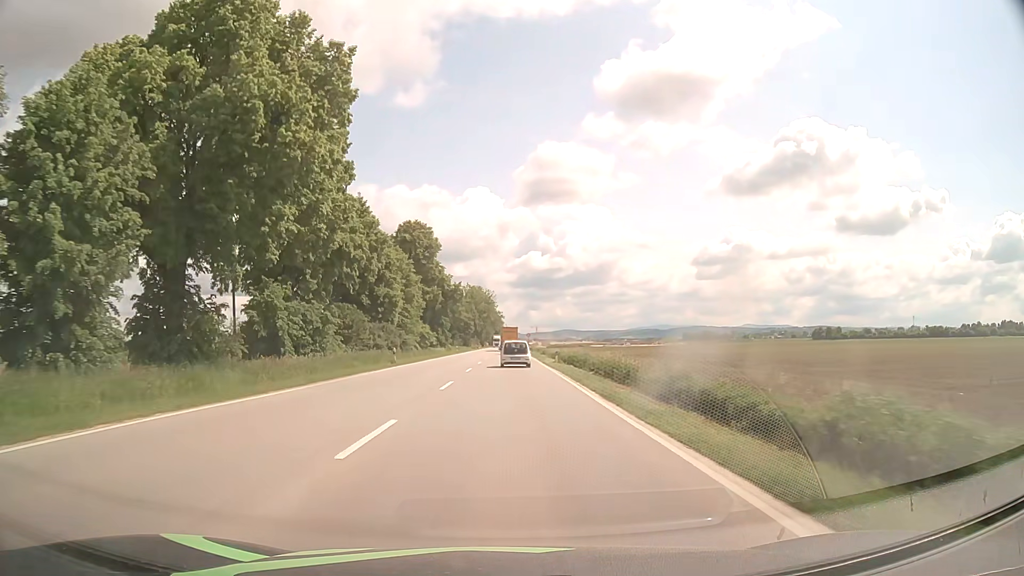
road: primary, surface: asphalt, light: Day
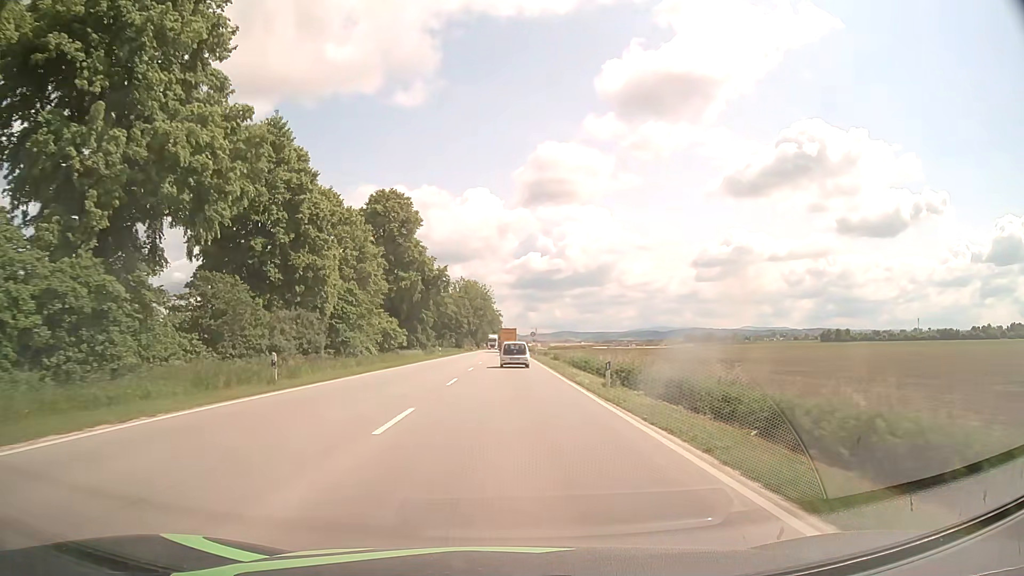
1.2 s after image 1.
(0.0, +21.8) m; 0°
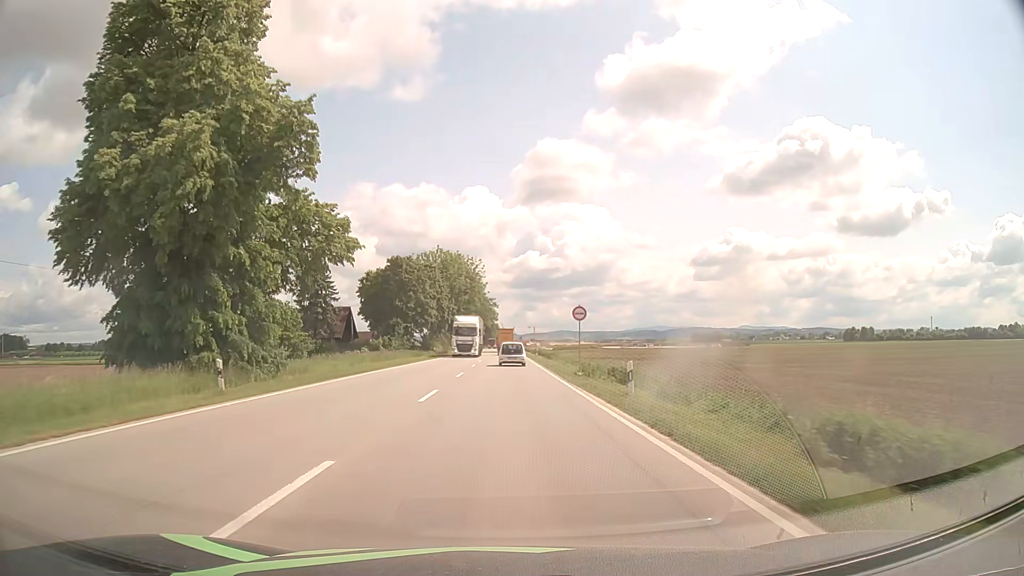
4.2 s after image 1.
(+0.1, +54.0) m; 0°
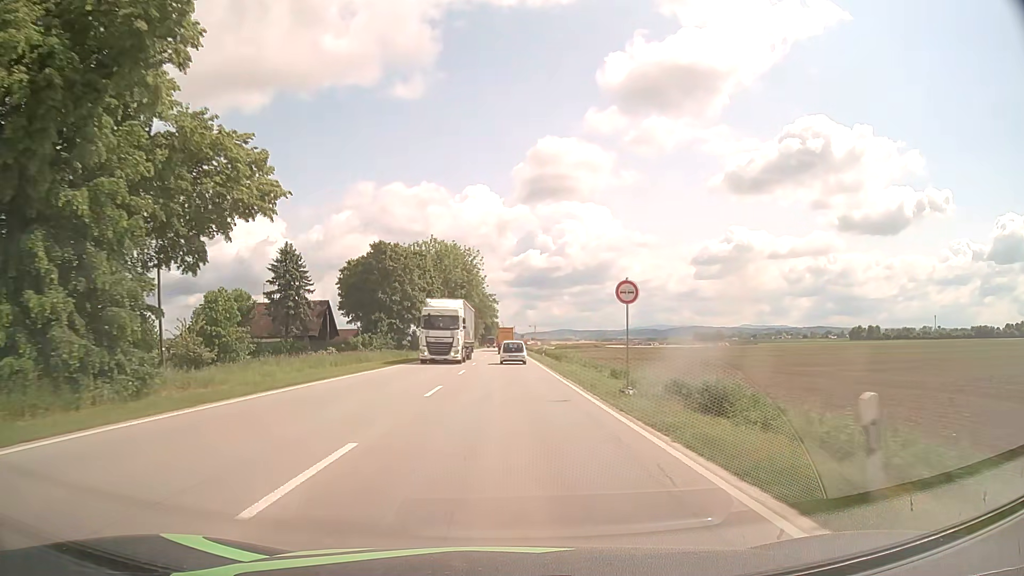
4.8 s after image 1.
(0.0, +10.8) m; 0°
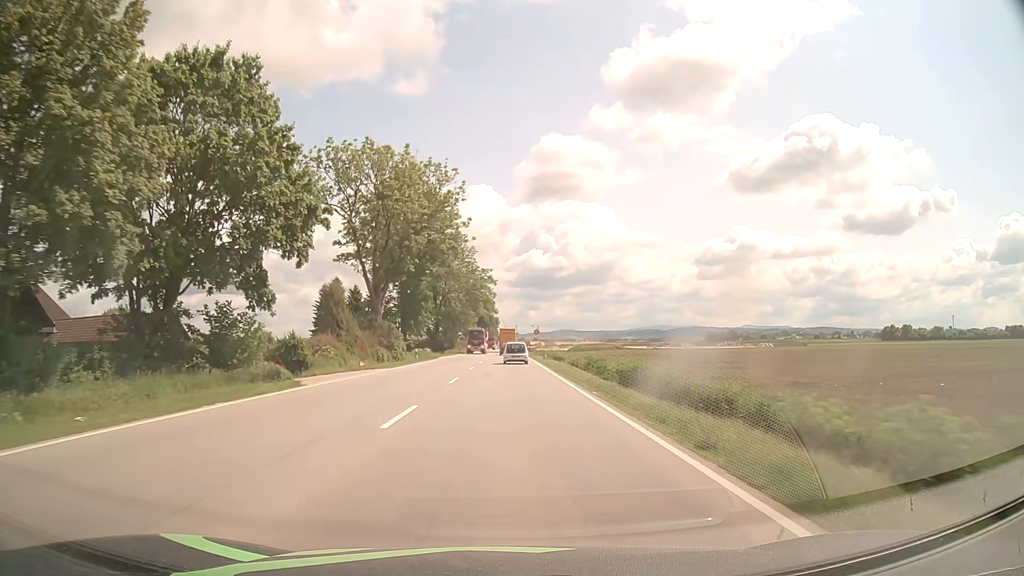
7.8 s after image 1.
(-0.1, +54.0) m; 0°
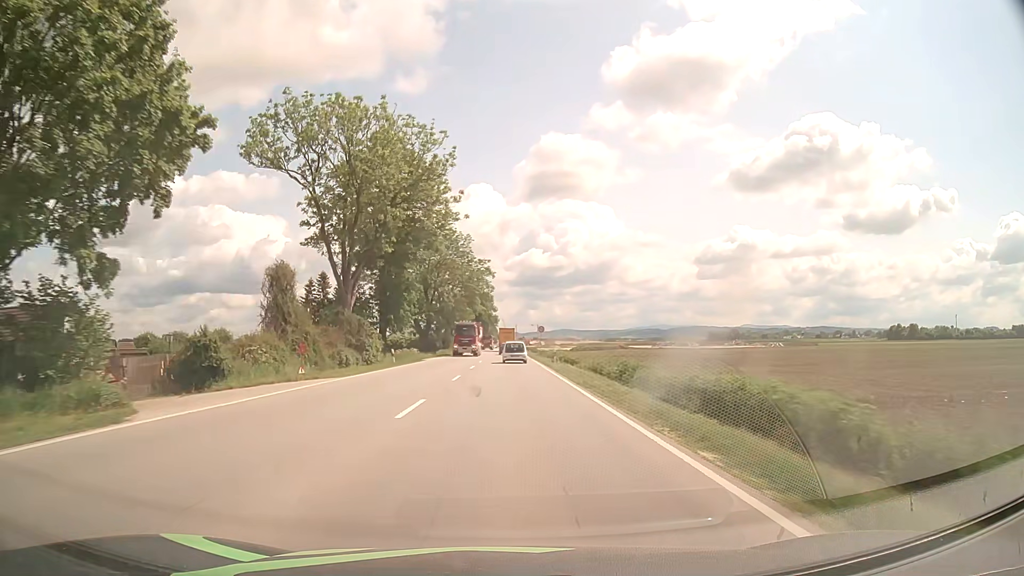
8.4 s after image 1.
(0.0, +10.8) m; 0°
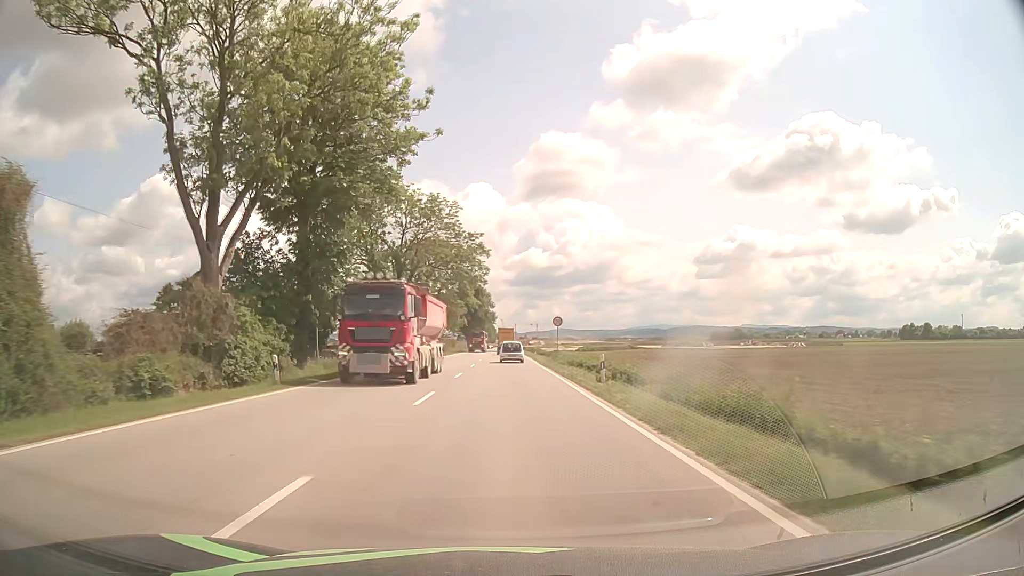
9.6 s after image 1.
(0.0, +21.5) m; 0°
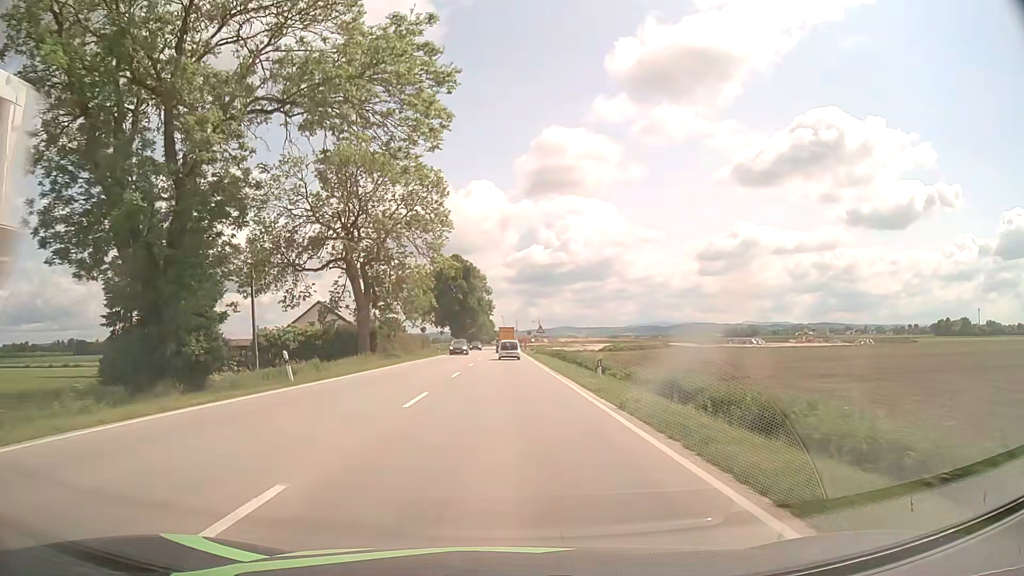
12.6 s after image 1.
(+0.2, +48.0) m; 0°
(0, +10) (0, +20) (0, +30) (0, +40) (0, +50) (0, +60) (0, +70) (0, +80) (0, +90) (0, +100) m
